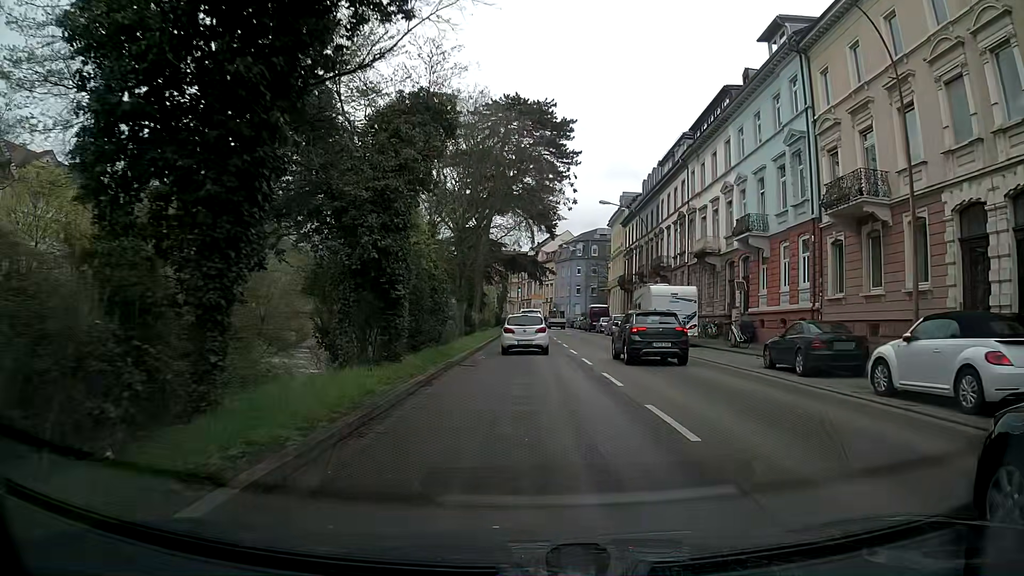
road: primary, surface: asphalt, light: Day
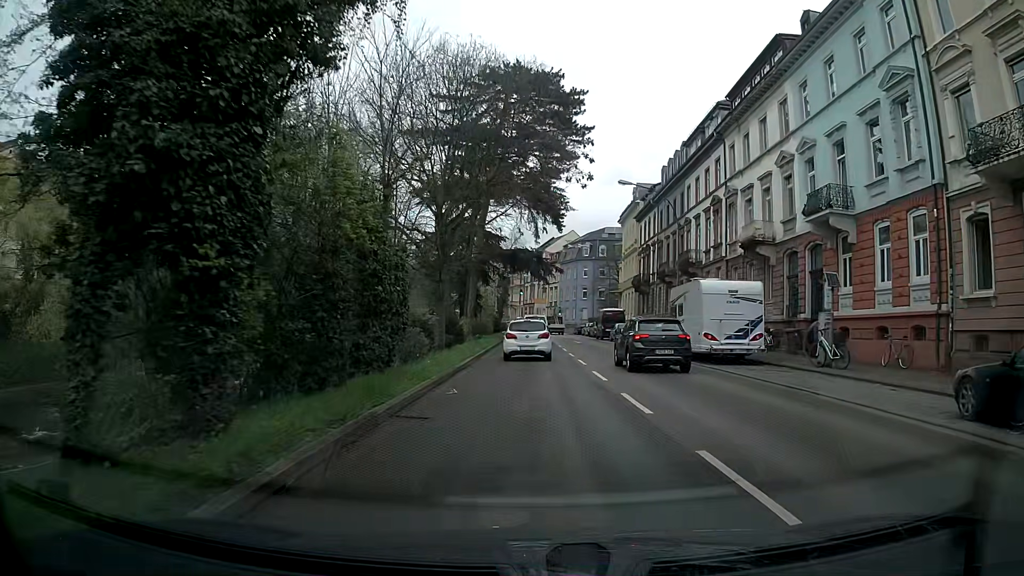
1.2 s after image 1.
(0.0, +9.0) m; 0°
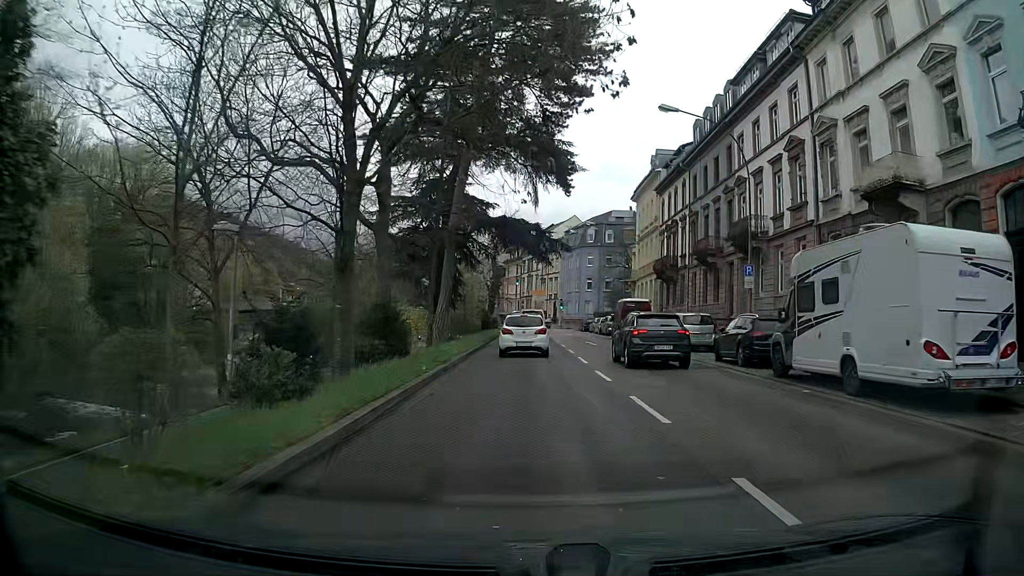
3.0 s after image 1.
(+0.1, +13.6) m; 0°
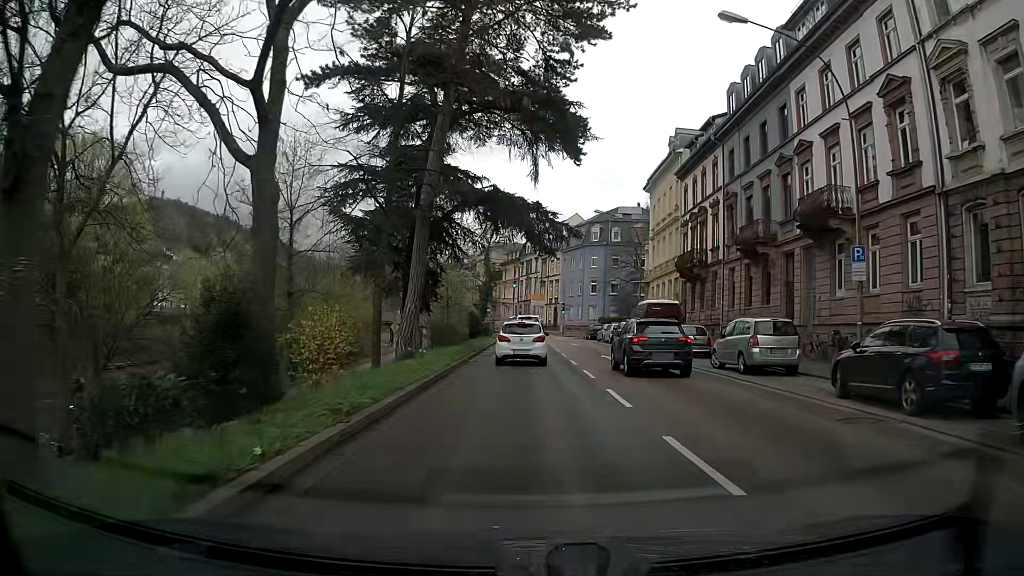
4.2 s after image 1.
(+0.1, +9.3) m; 0°
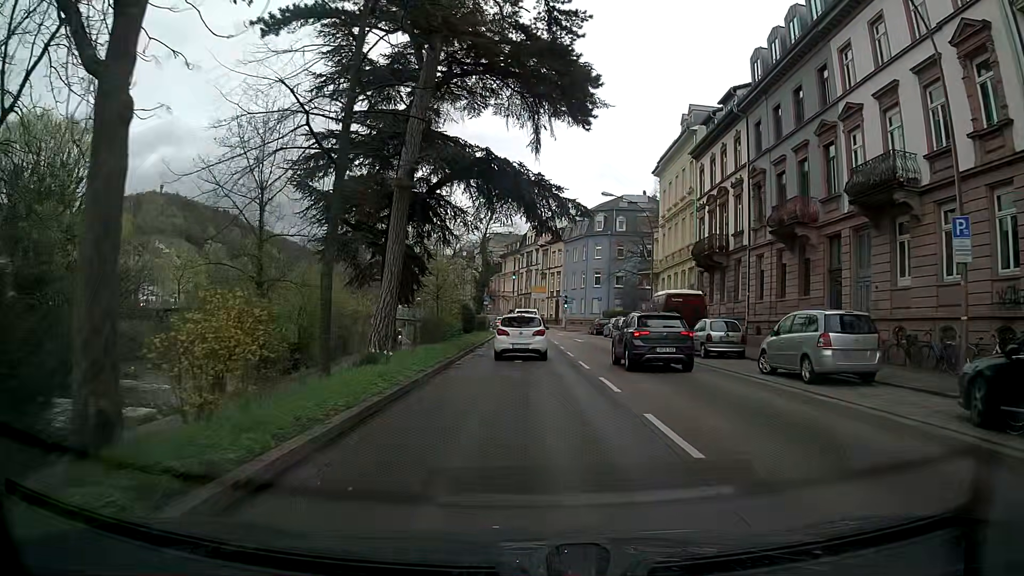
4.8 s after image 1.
(0.0, +4.7) m; 0°
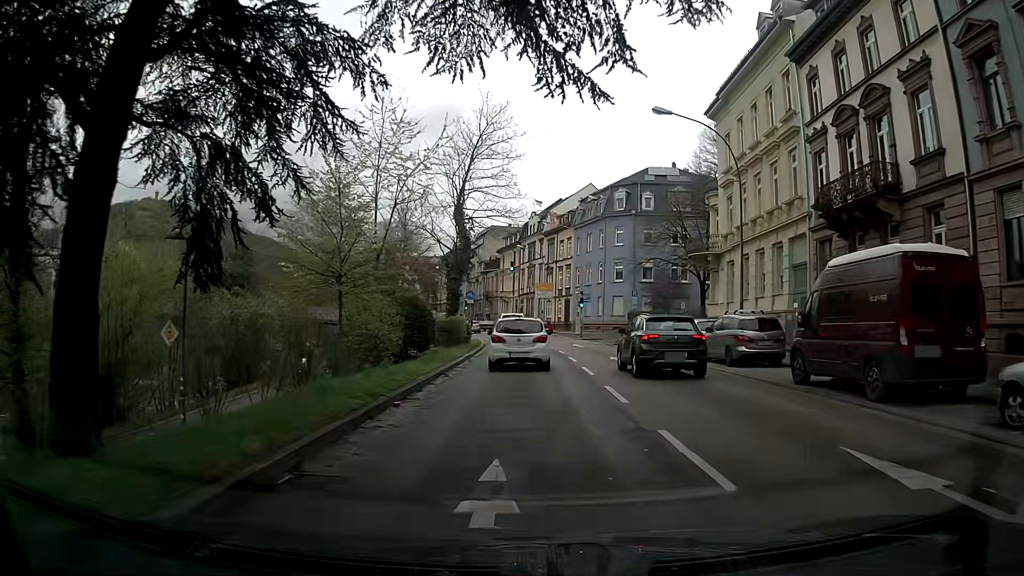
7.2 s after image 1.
(0.0, +19.3) m; 0°
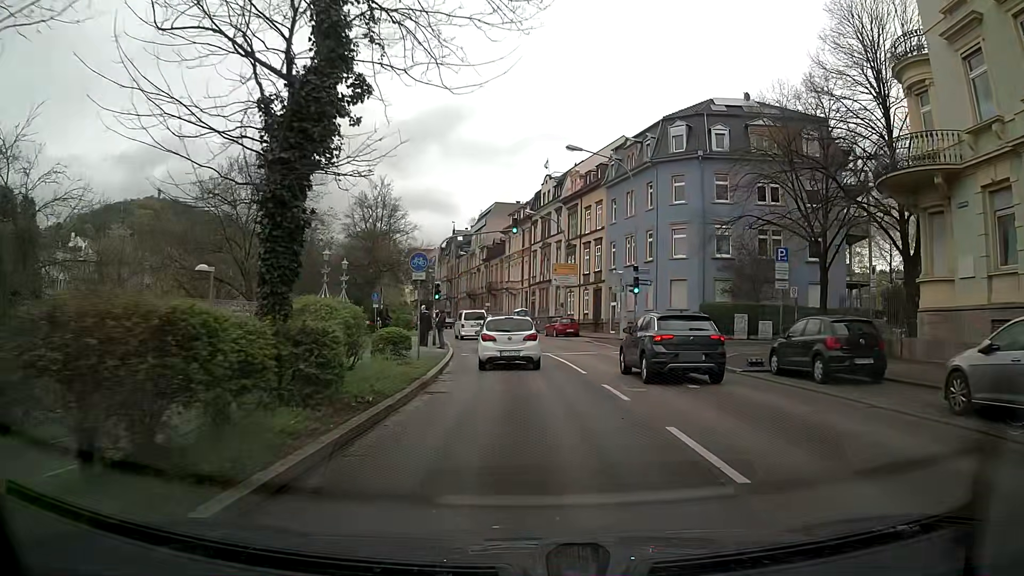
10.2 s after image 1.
(-0.3, +23.9) m; -2°
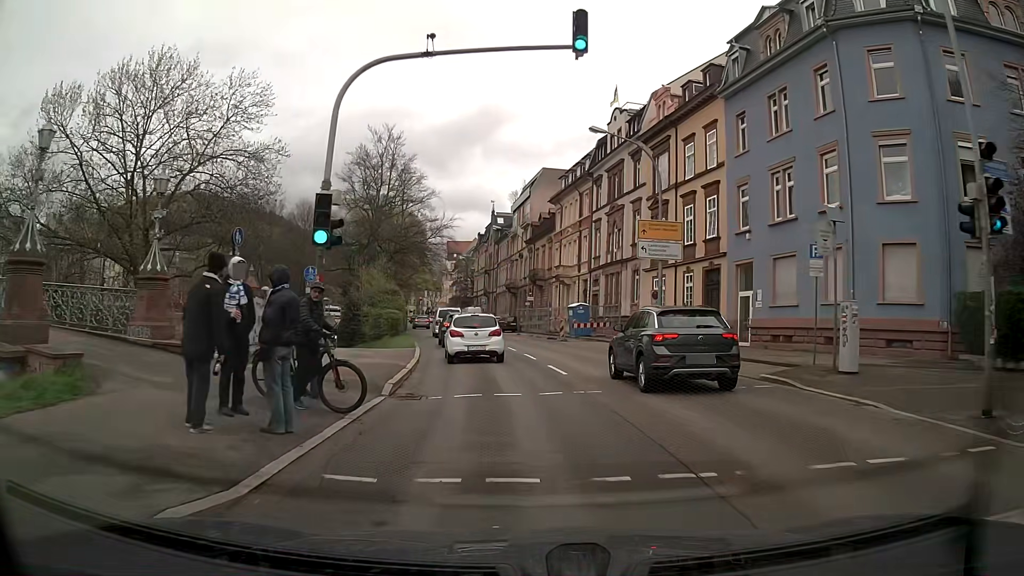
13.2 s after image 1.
(-0.4, +24.2) m; -4°
(0, +10) (-1, +20) (-3, +30) (-4, +40) (-6, +50) (-8, +59) (-10, +69) (-12, +79) (-14, +89) (-16, +99) m
